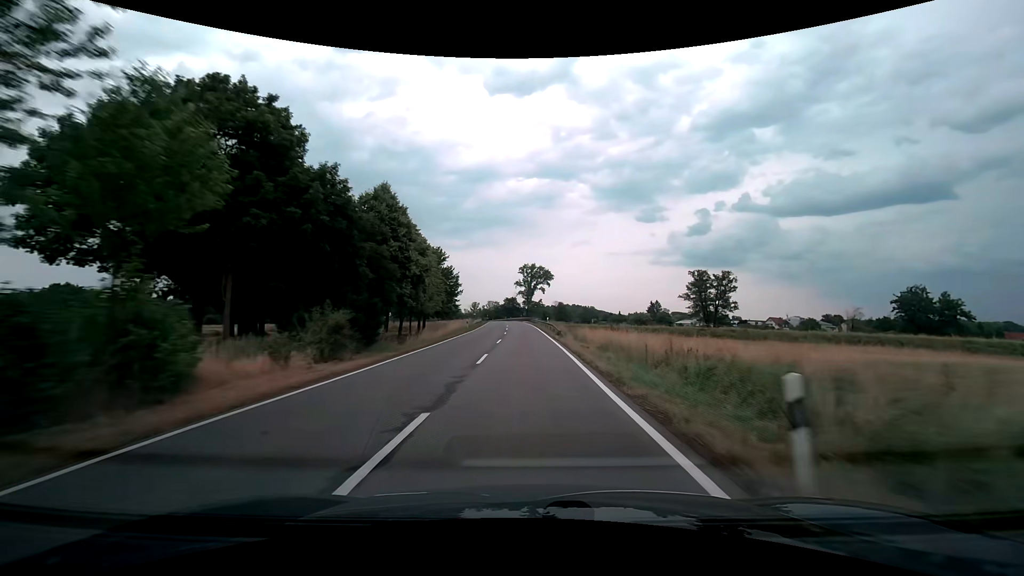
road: secondary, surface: asphalt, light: Day
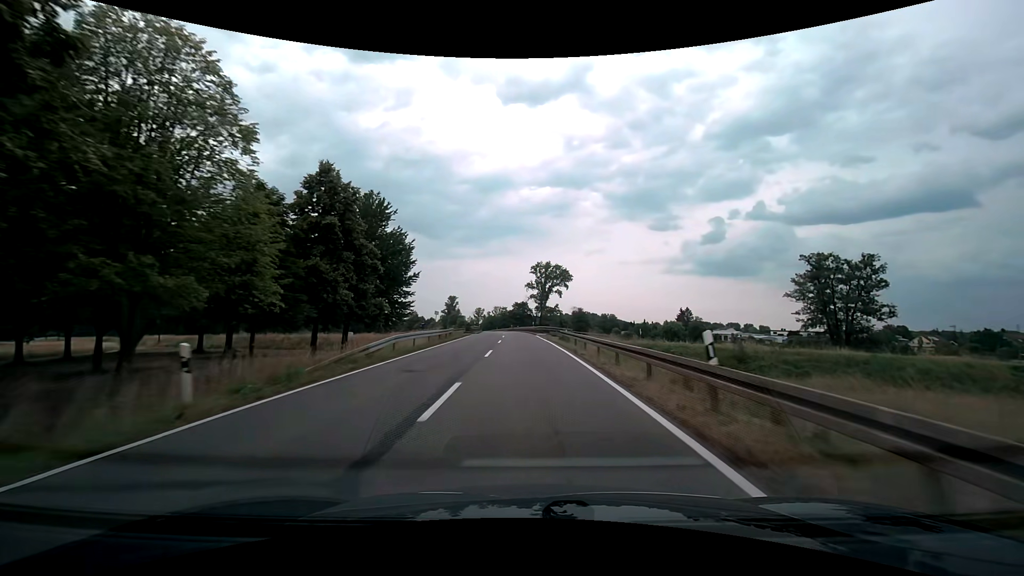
(-0.5, +44.2) m; -1°
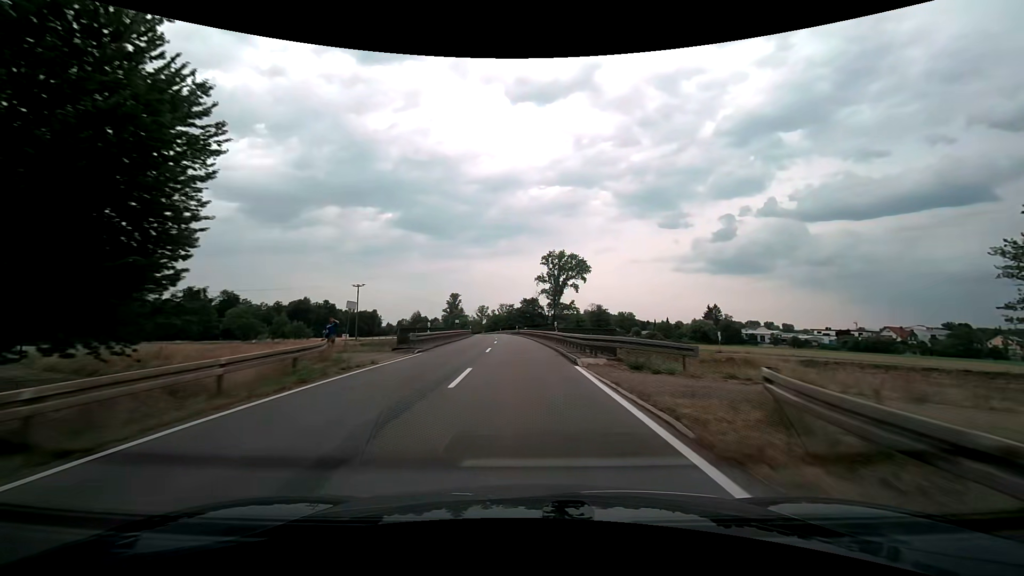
(-0.4, +32.7) m; -1°
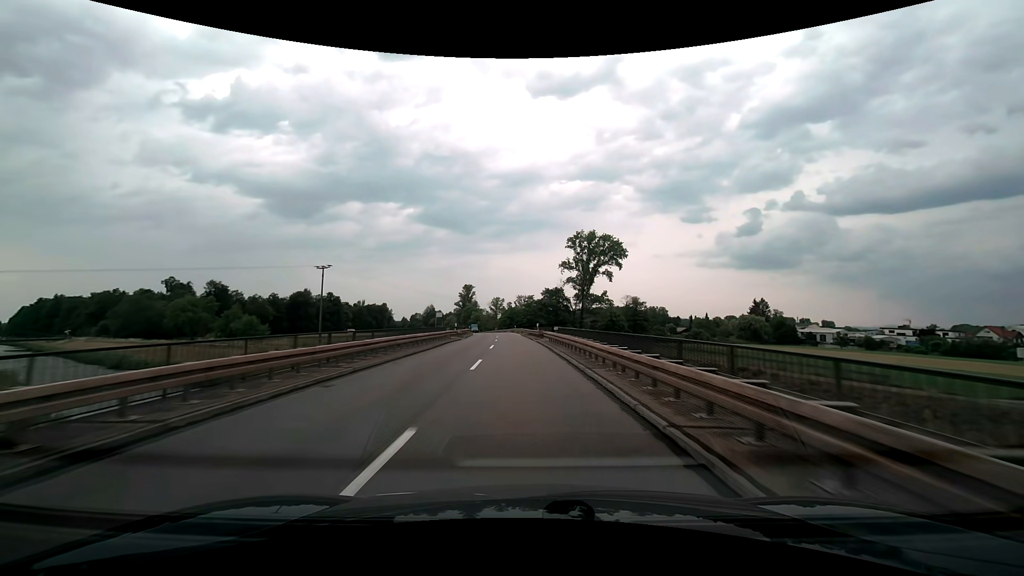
(-0.6, +32.0) m; -2°
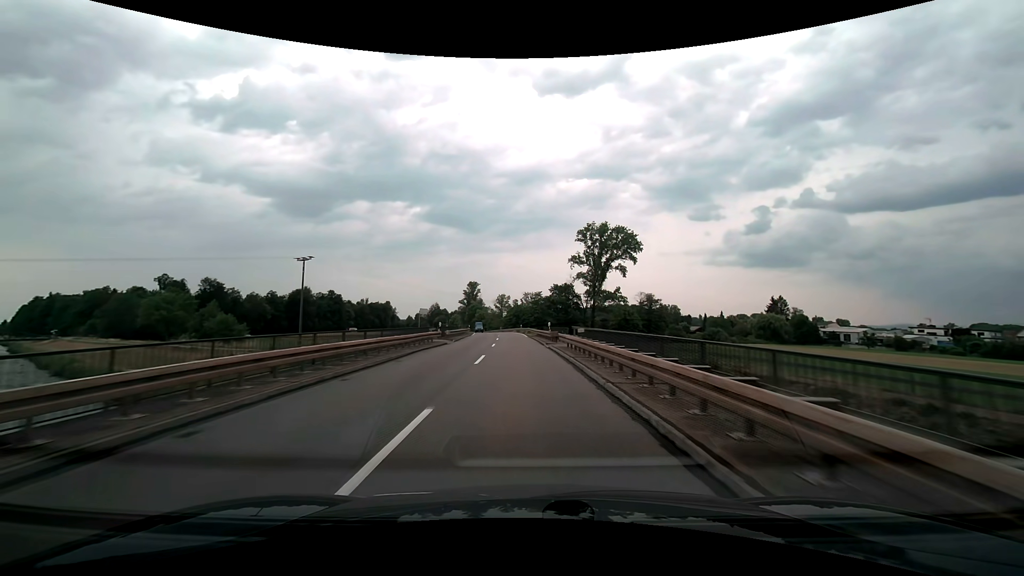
(-0.1, +10.5) m; -1°
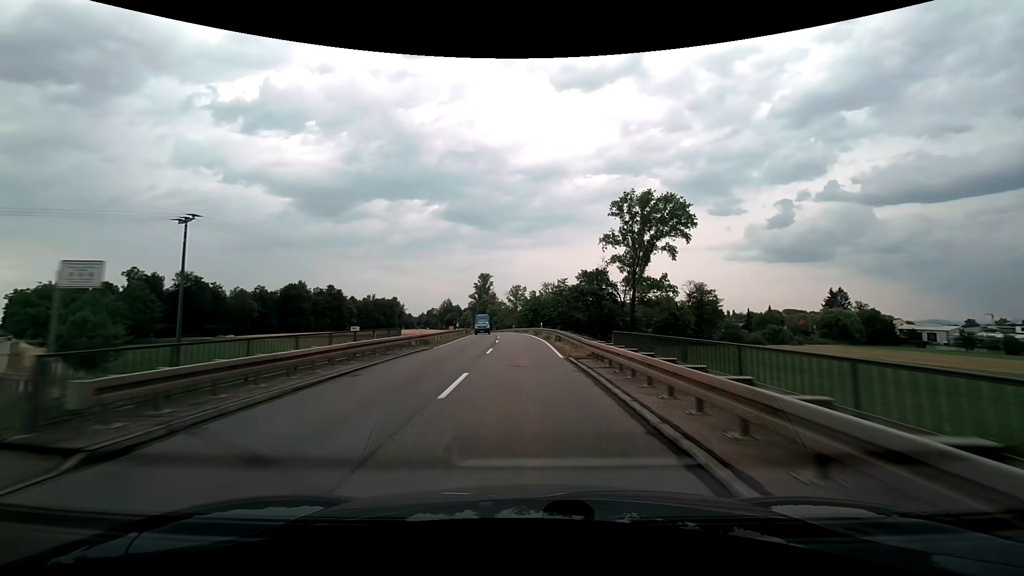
(-0.6, +31.3) m; -2°
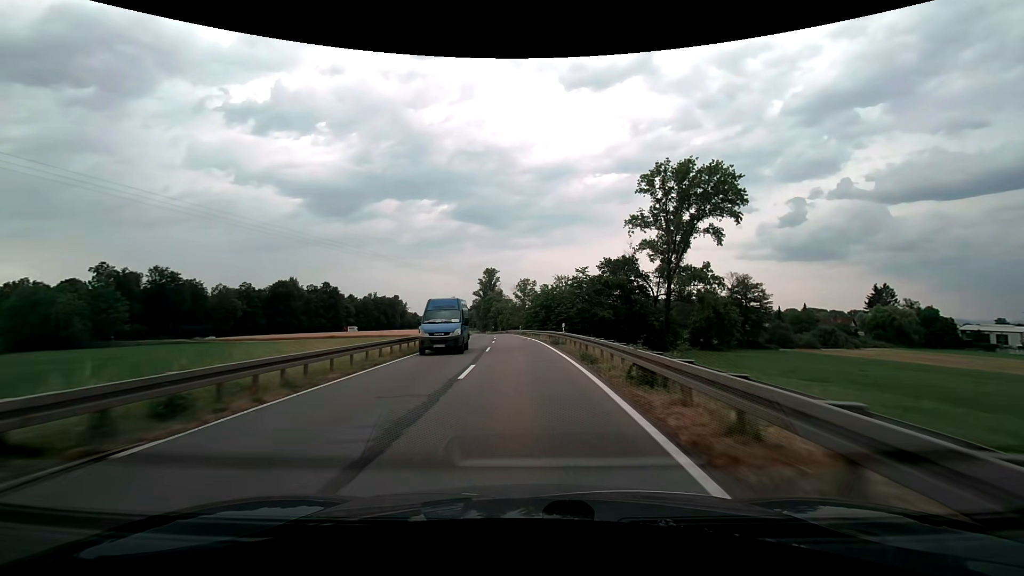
(-0.1, +20.7) m; -1°
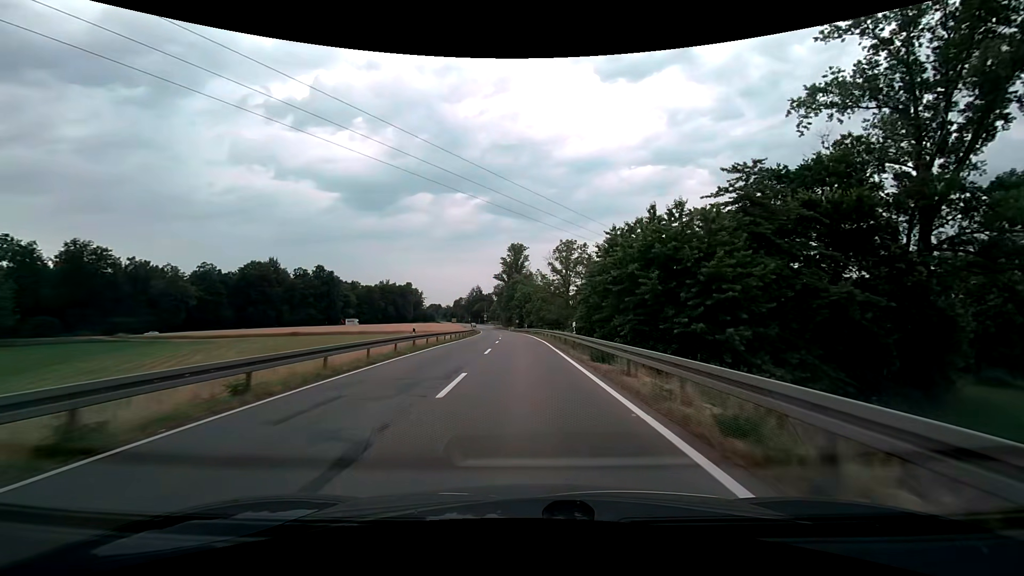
(-1.7, +51.4) m; -4°
(0, +10) (0, +20) (0, +30) (-1, +40) (-1, +50) (-1, +60) (-2, +70) (-3, +80) (-3, +90) (-4, +100) m
